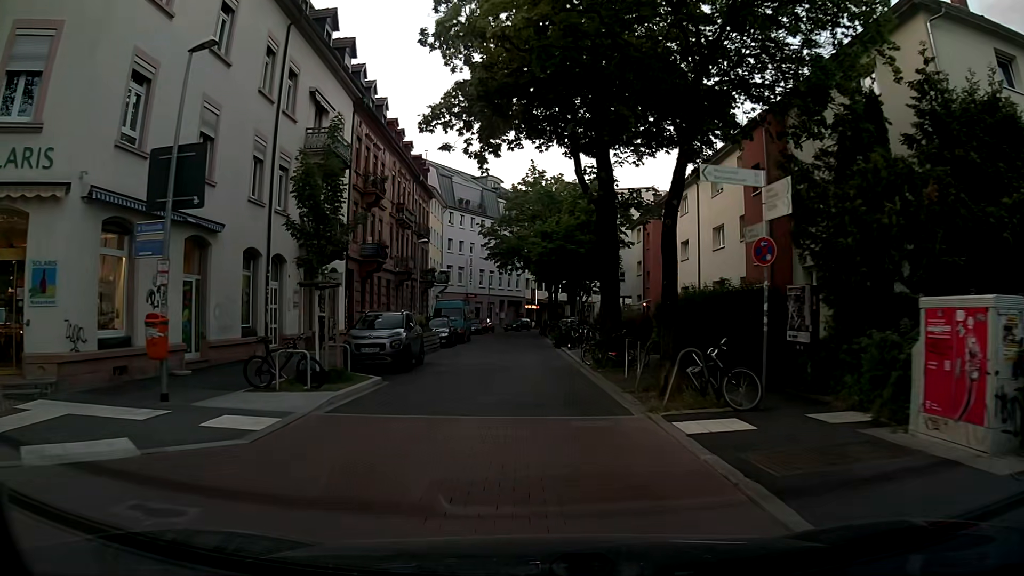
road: residential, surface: asphalt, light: Day
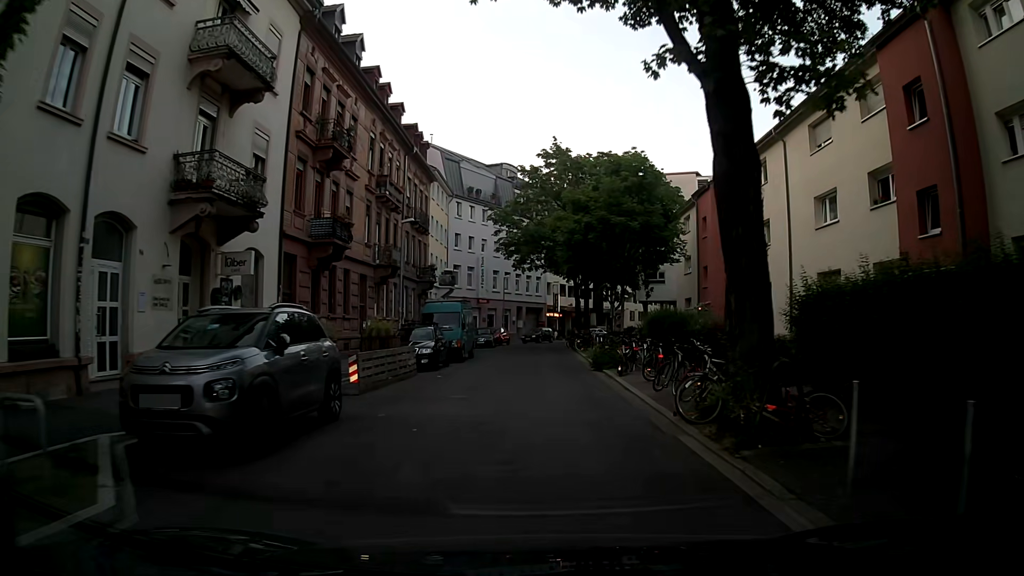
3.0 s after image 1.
(-0.3, +11.1) m; -2°
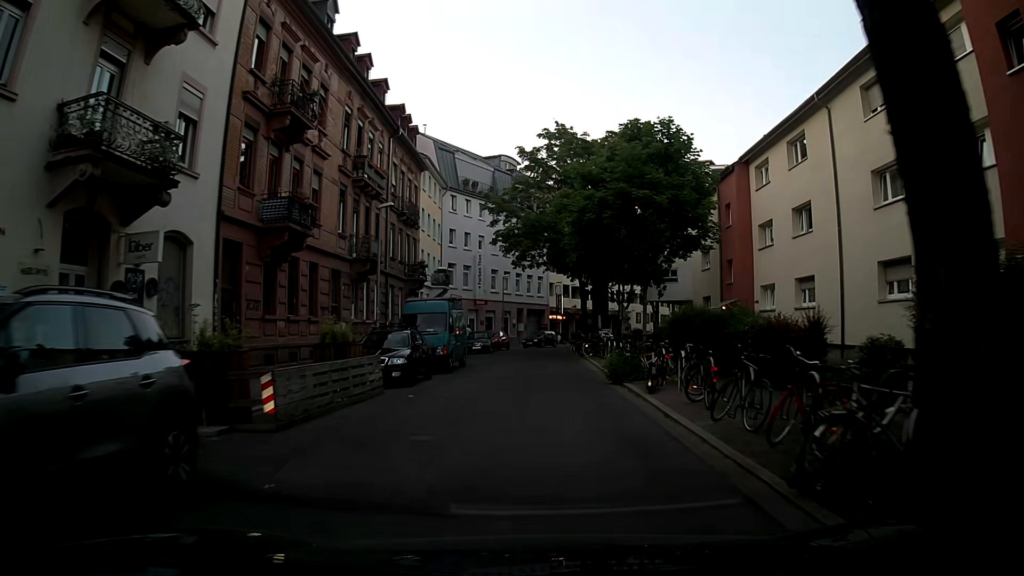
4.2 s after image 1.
(0.0, +4.6) m; +1°
